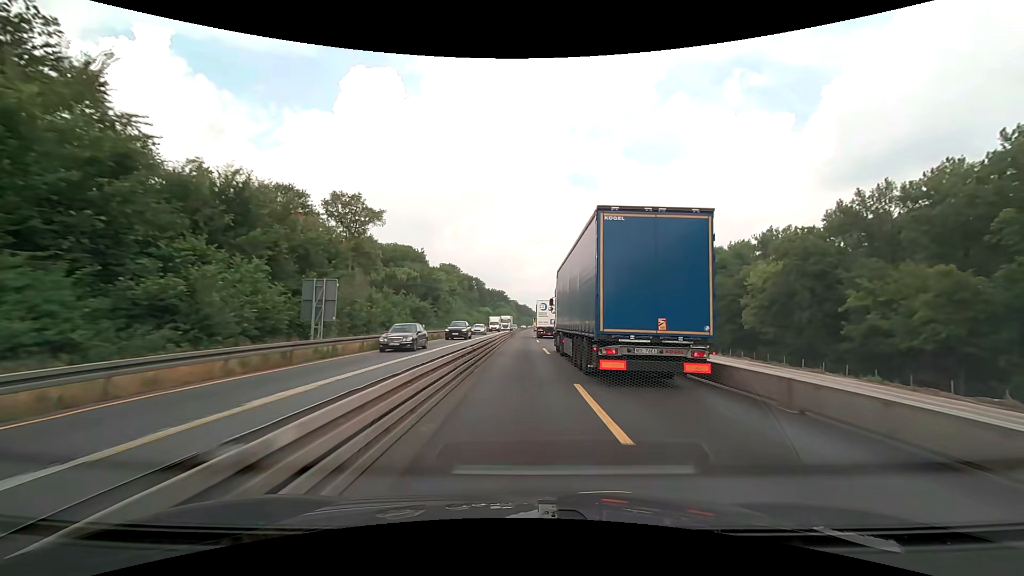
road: motorway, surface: concrete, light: Day
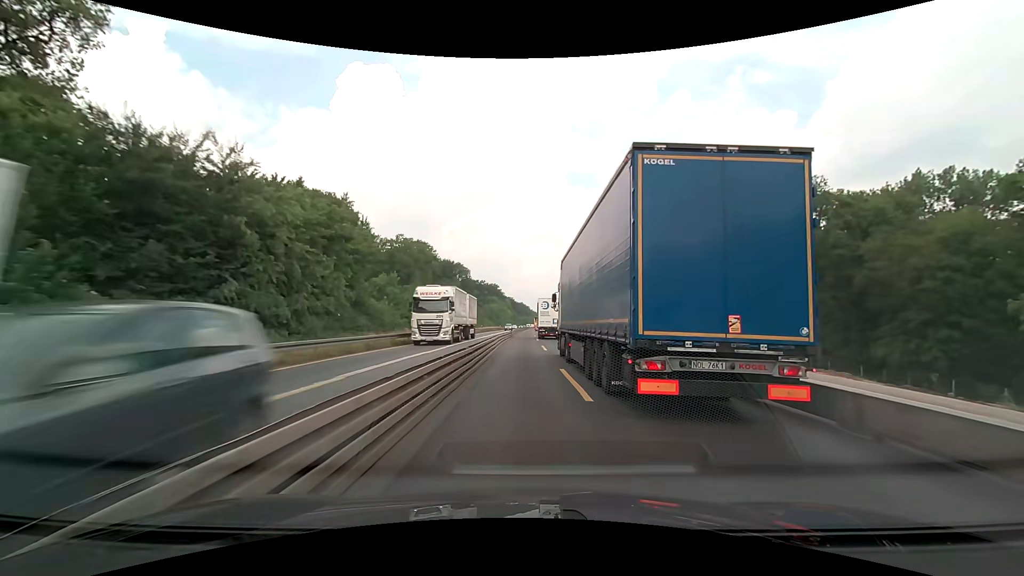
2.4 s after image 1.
(+0.3, +50.0) m; 0°
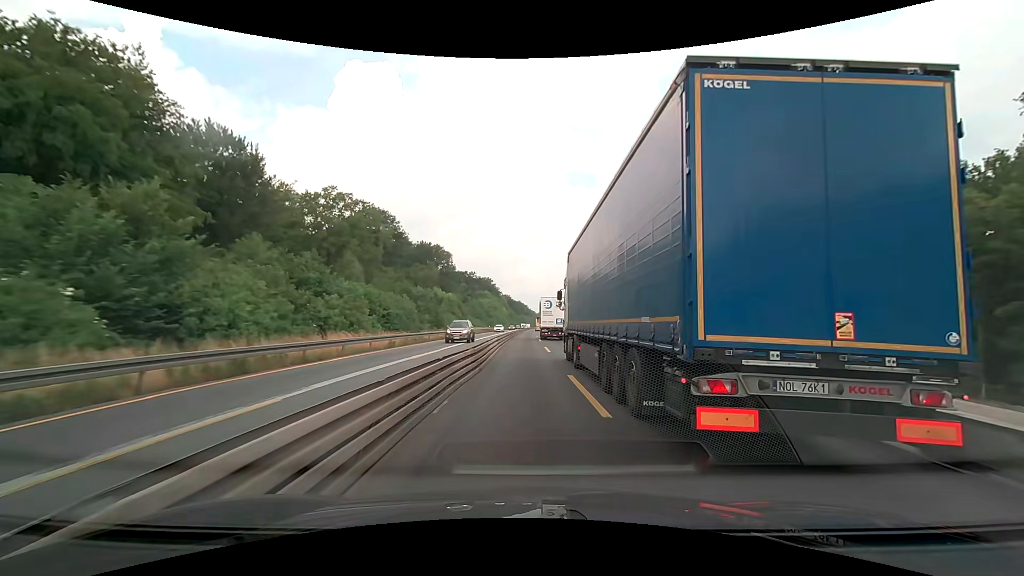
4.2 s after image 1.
(+0.1, +37.6) m; 0°
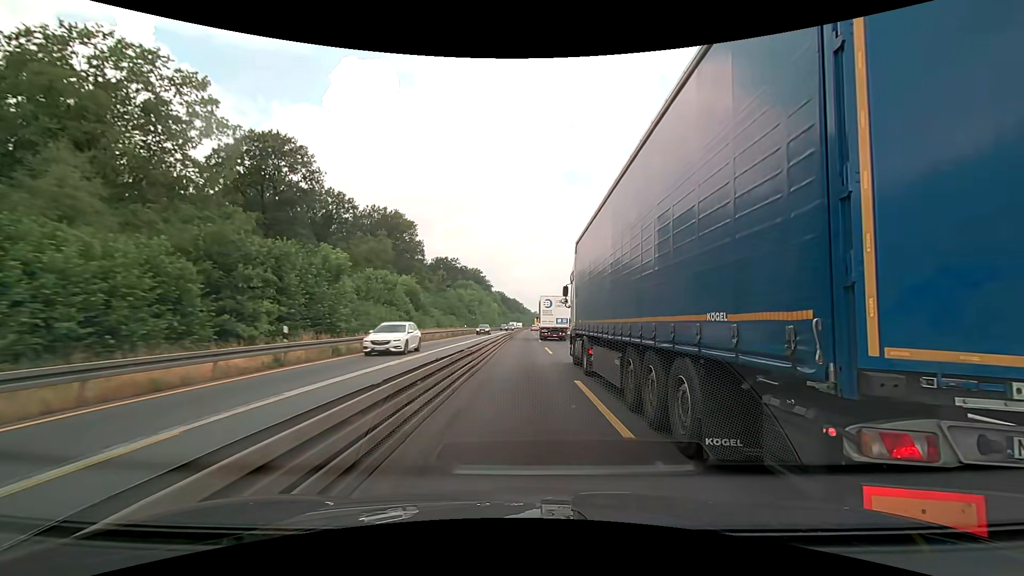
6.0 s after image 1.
(+0.3, +37.6) m; +1°
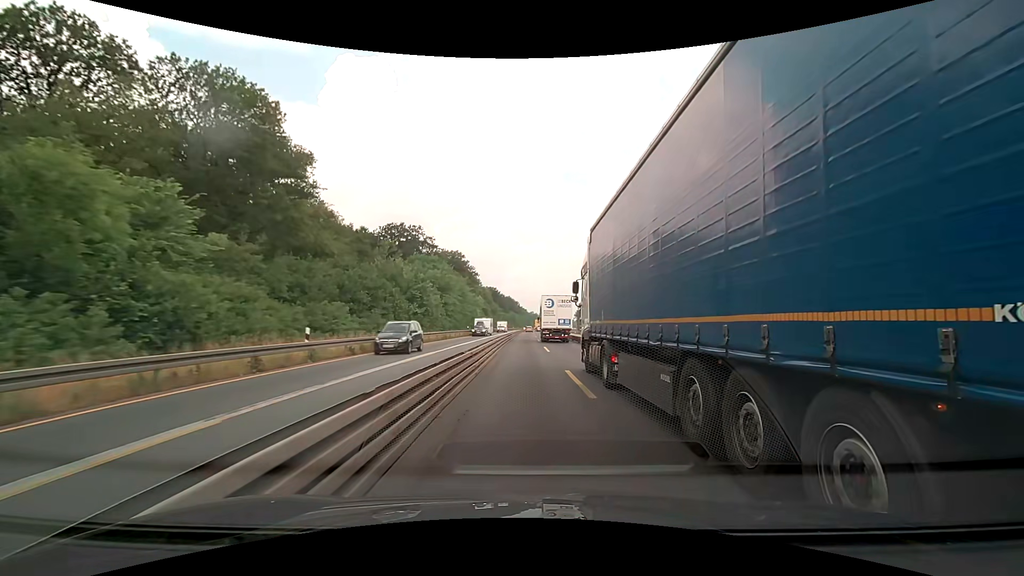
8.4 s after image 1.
(+0.3, +50.3) m; +1°
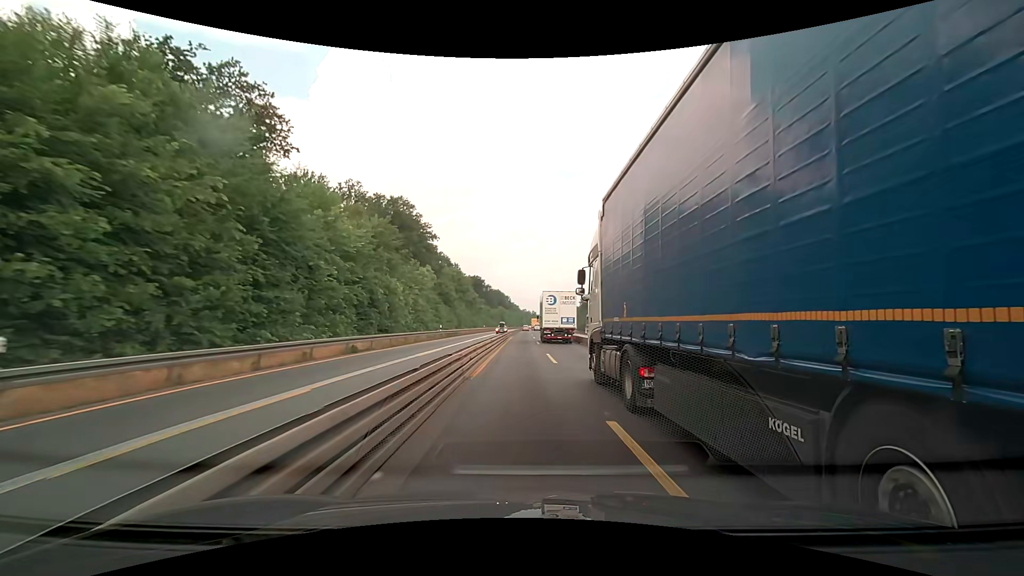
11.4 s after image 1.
(+0.4, +63.6) m; +1°
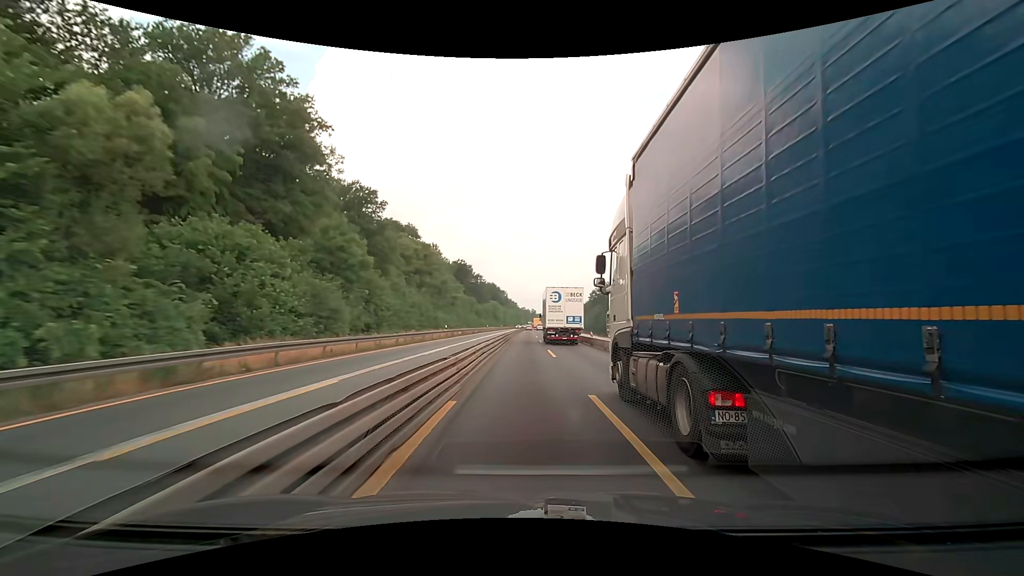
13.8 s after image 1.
(0.0, +51.3) m; 0°
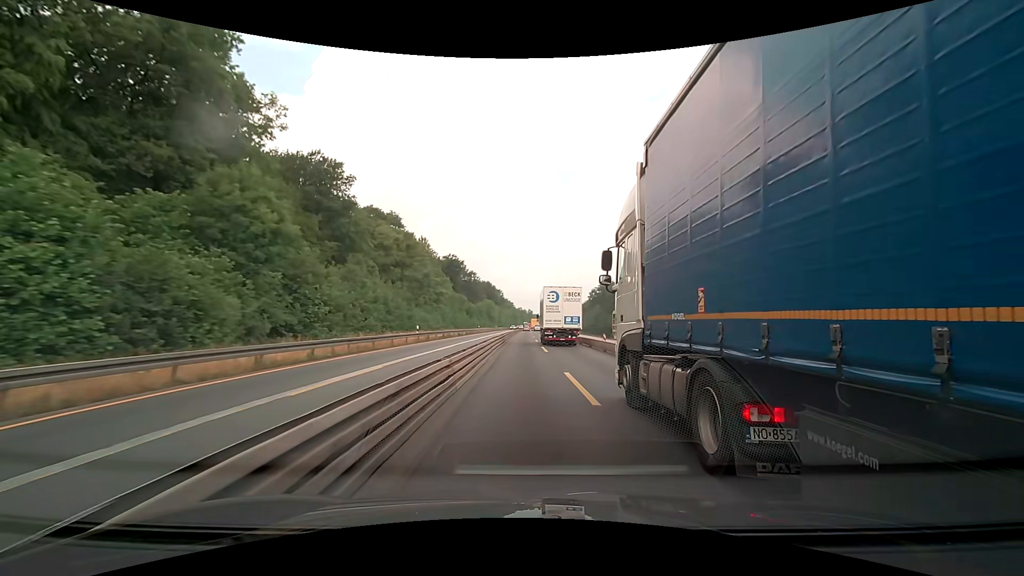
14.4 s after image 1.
(+0.1, +12.9) m; +1°
(0, +10) (0, +20) (0, +30) (0, +40) (0, +50) (0, +60) (0, +70) (0, +80) (0, +90) (0, +100) m
